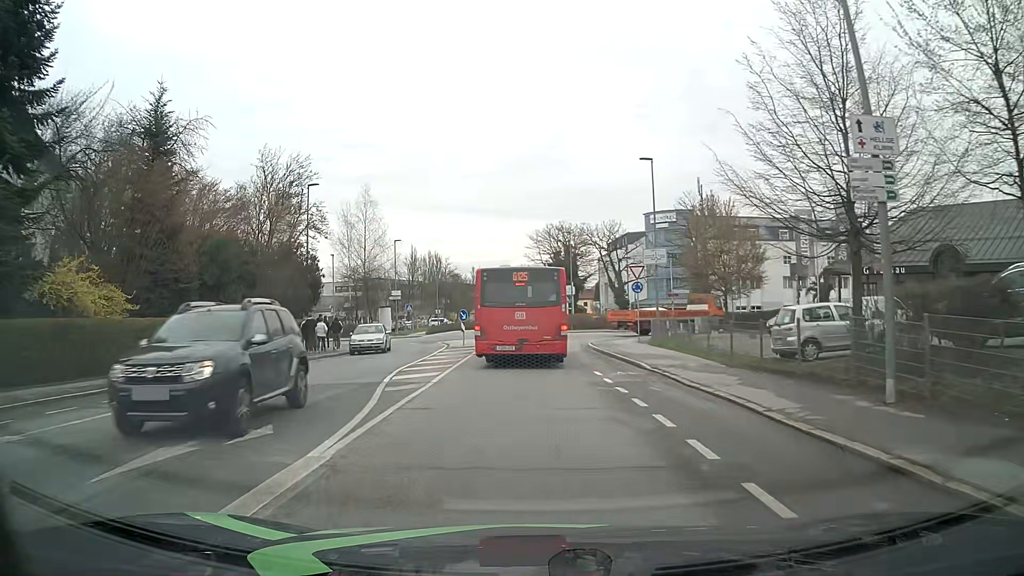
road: tertiary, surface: asphalt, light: Day
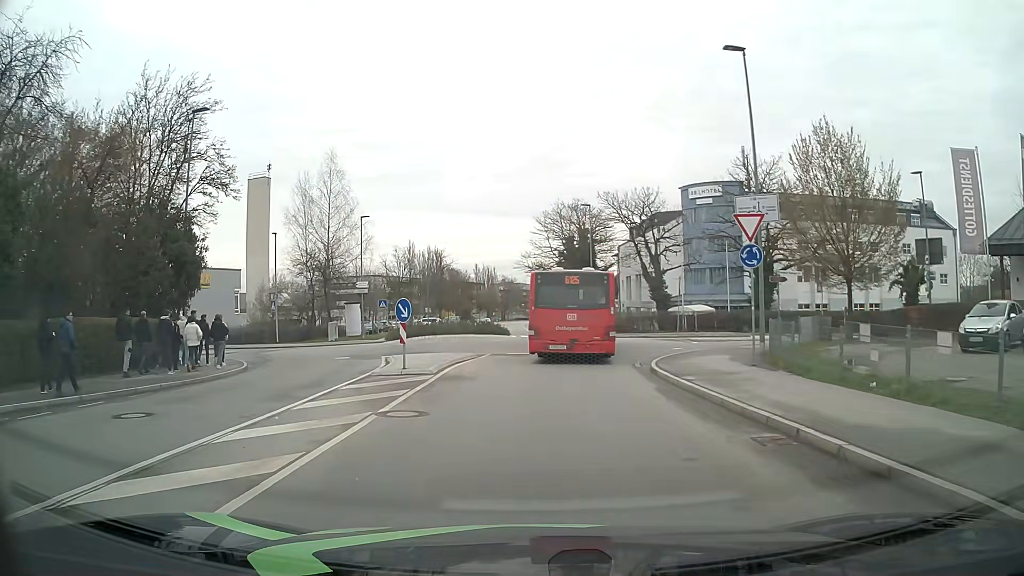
(0.0, +16.8) m; 0°
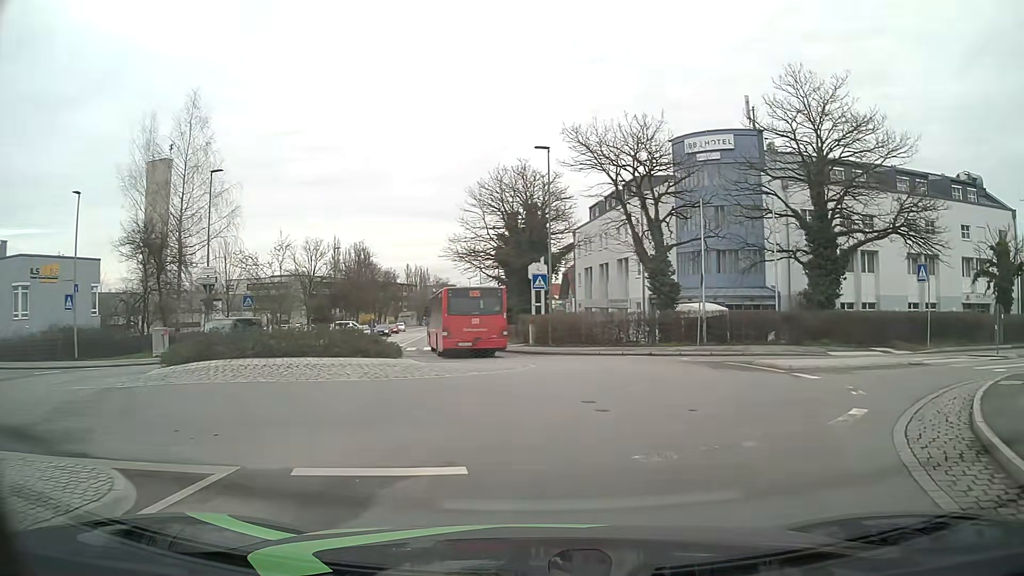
(+0.3, +18.9) m; +5°
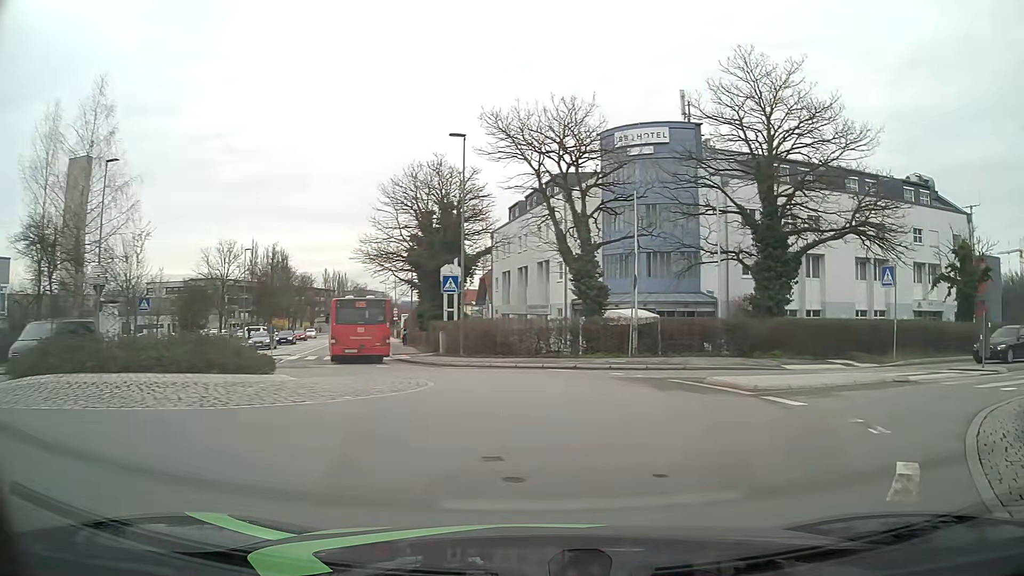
(+0.2, +3.6) m; +7°
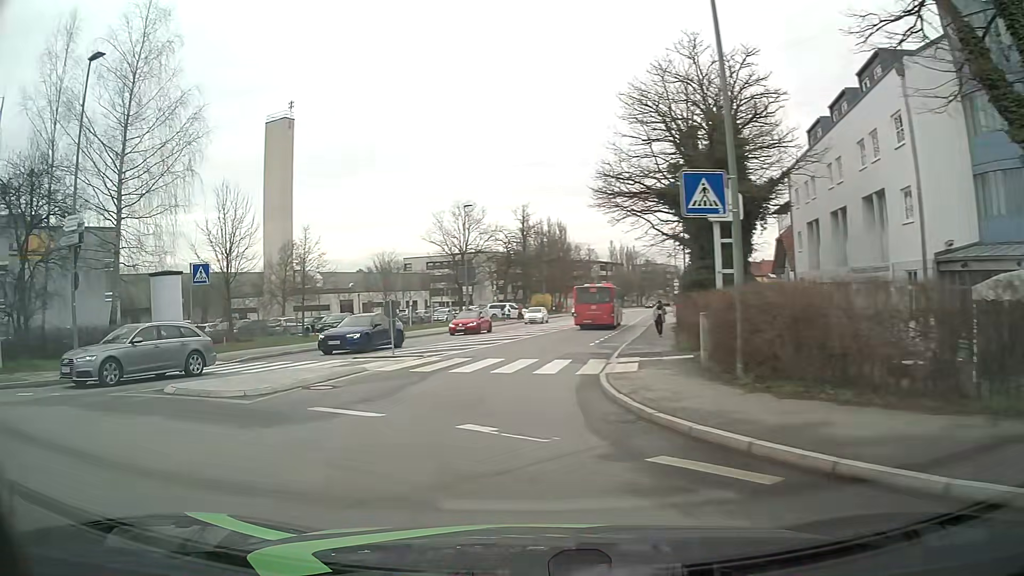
(-0.8, +18.5) m; -24°
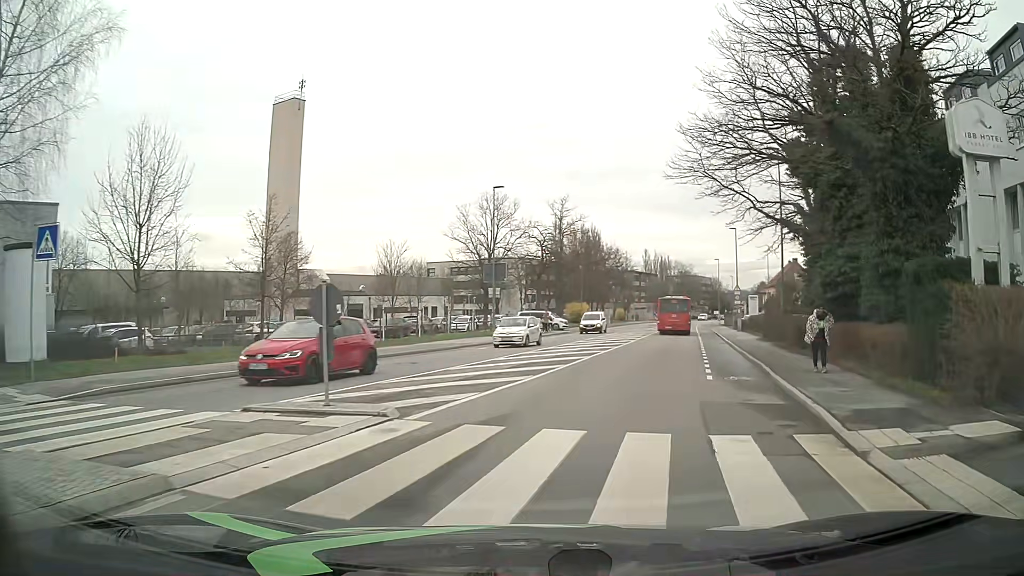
(-1.4, +11.9) m; -3°
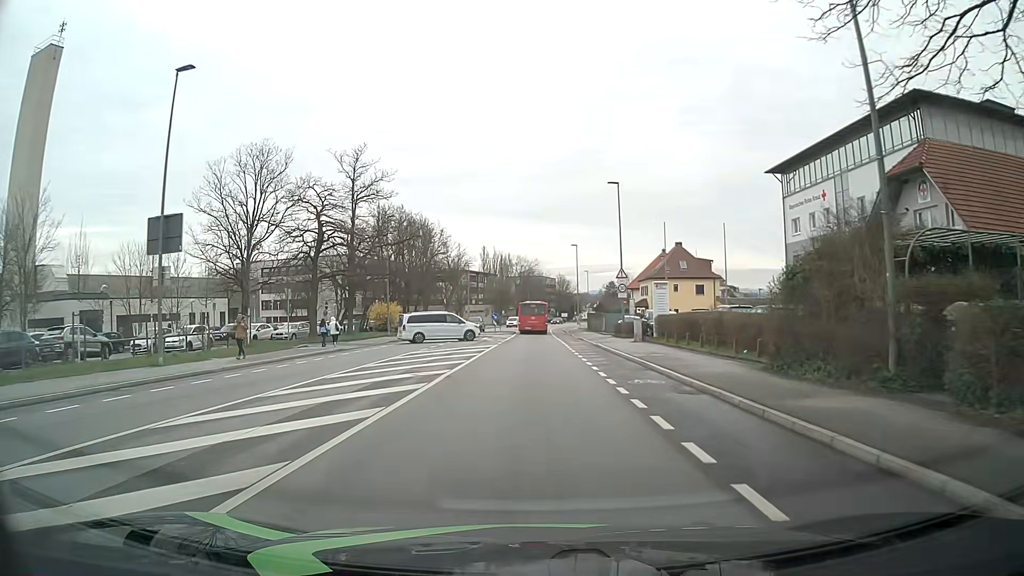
(+4.0, +25.0) m; +13°
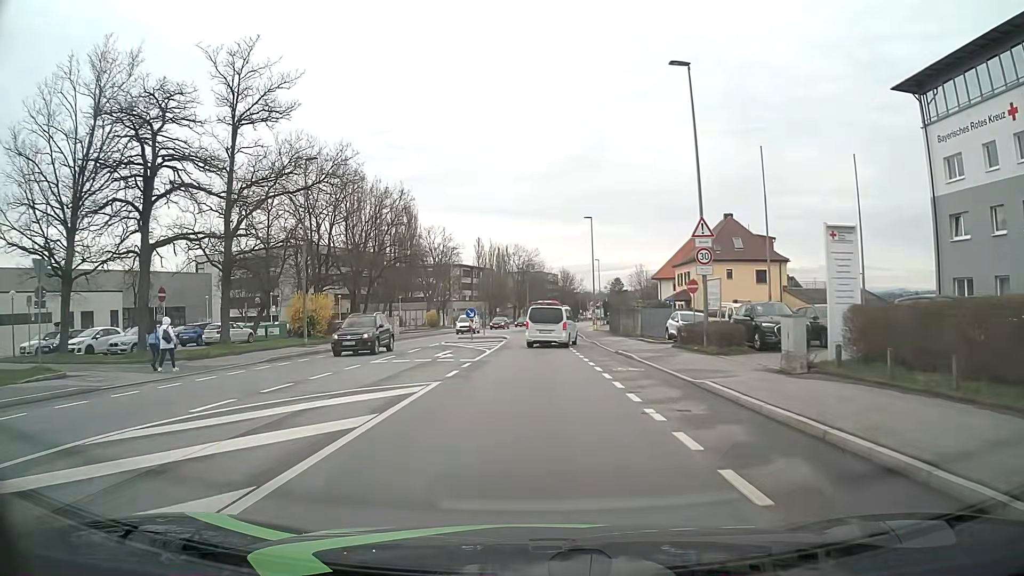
(+0.1, +21.6) m; 0°
(0, +10) (0, +20) (0, +30) (0, +40) (0, +50) (0, +60) (+1, +70) (+1, +80) (+2, +90) (+4, +100) m
